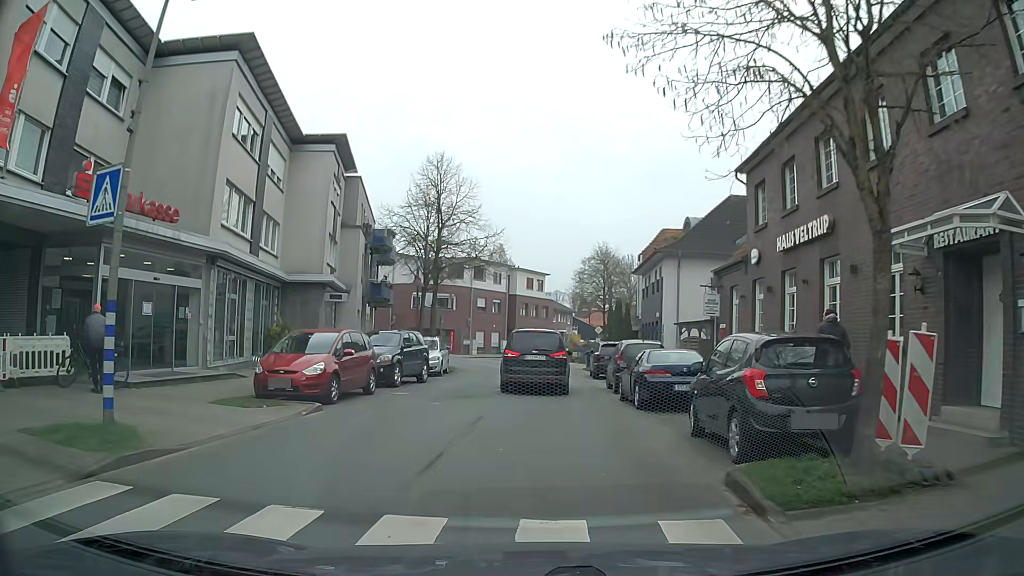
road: secondary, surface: asphalt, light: Day
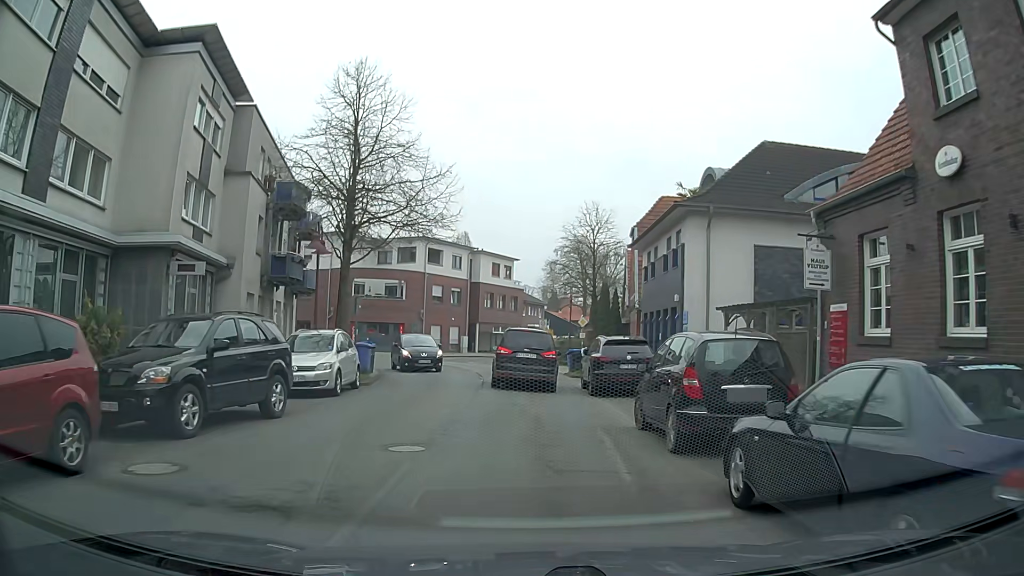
(+0.1, +11.5) m; +3°
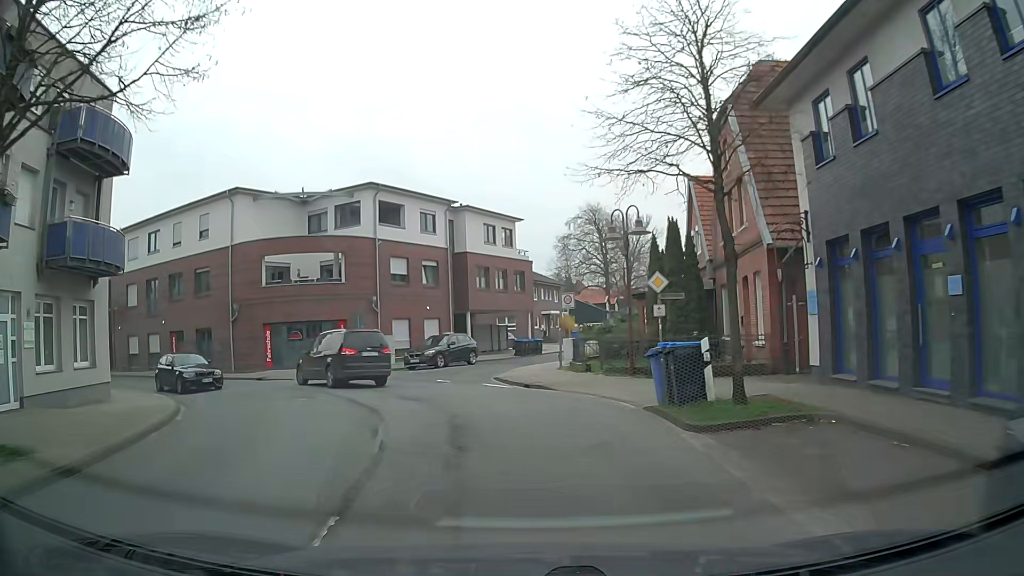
(-0.3, +20.3) m; -2°
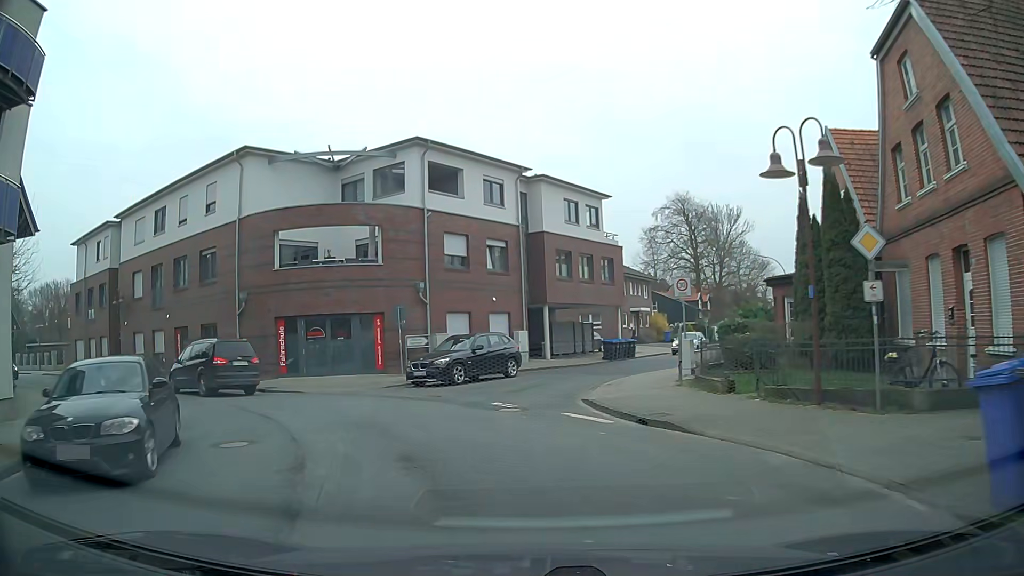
(-0.4, +8.3) m; -6°
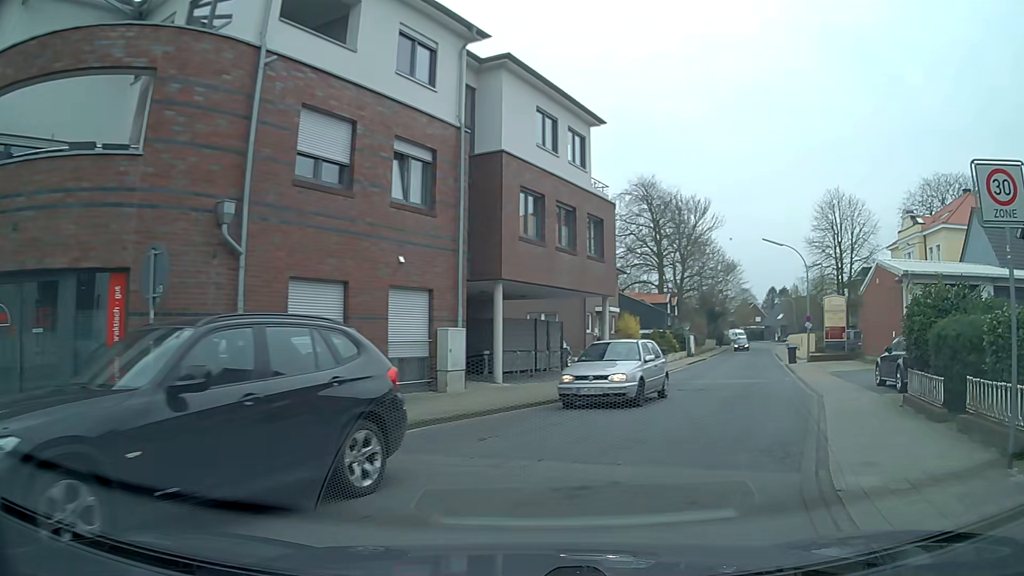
(-0.9, +15.9) m; +5°
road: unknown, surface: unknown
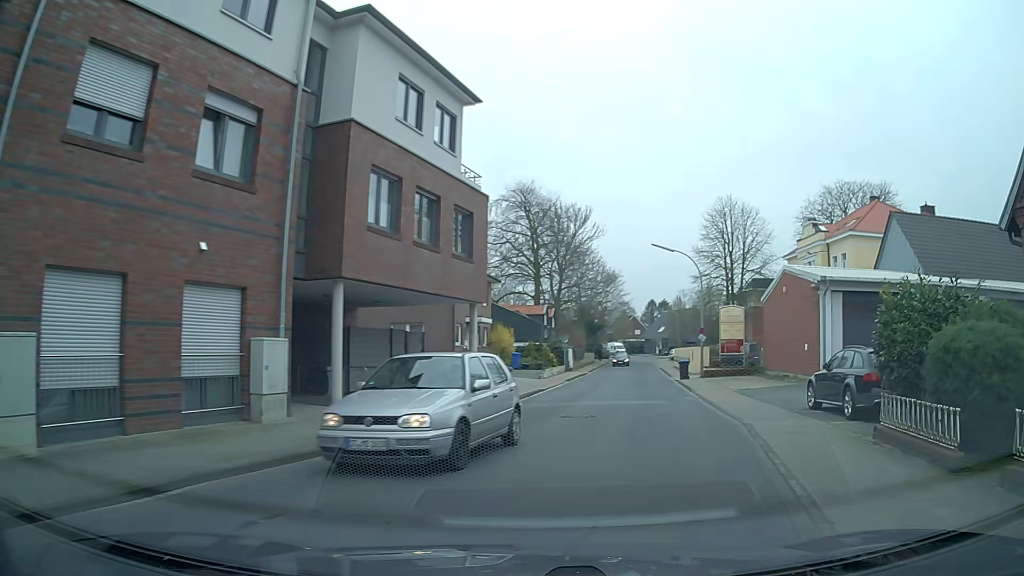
(+0.4, +3.8) m; +11°
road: residential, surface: asphalt
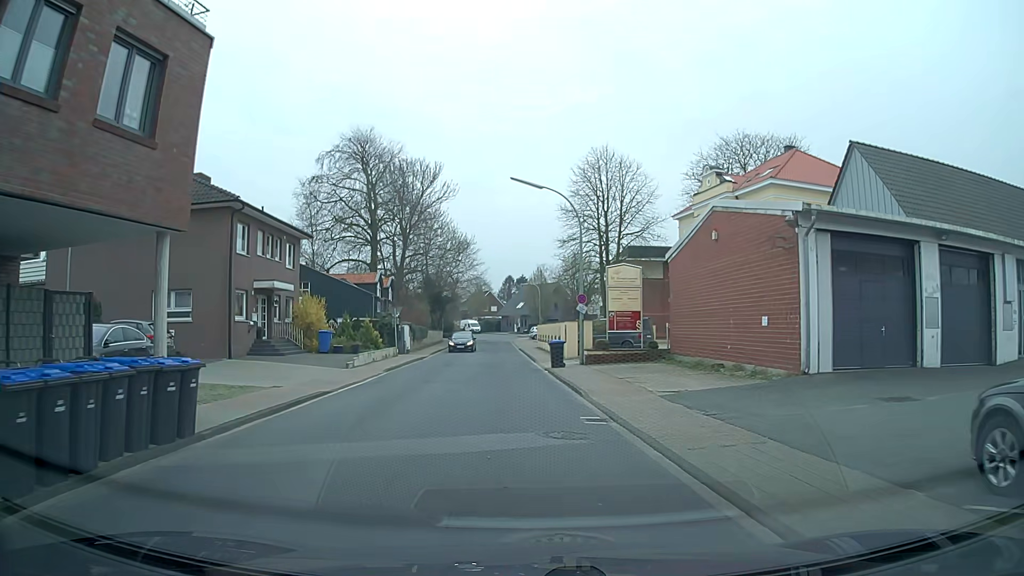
(+1.8, +11.8) m; +12°
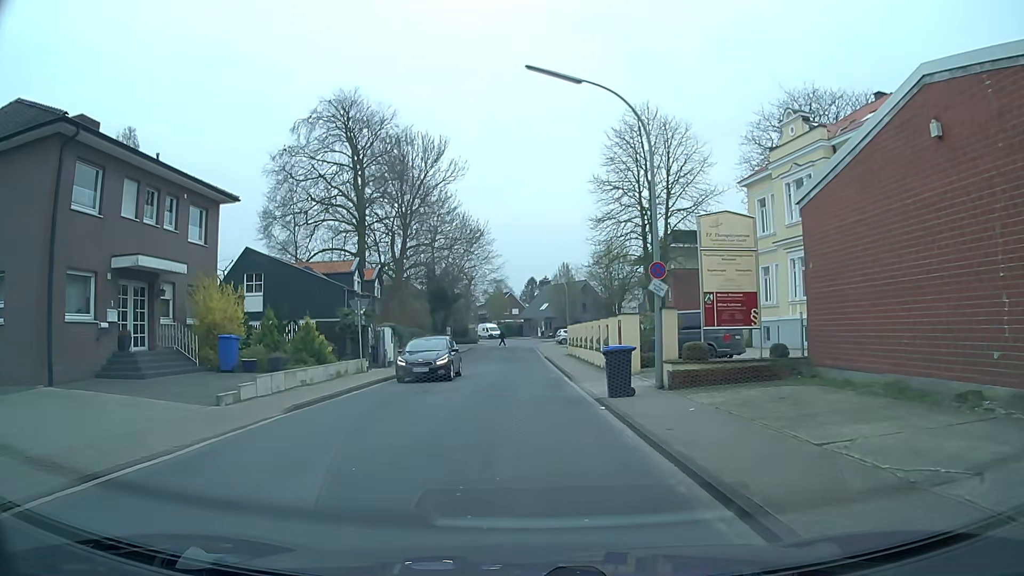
(-0.2, +12.8) m; -4°
(0, +10) (+1, +20) (+1, +30) (+1, +40) (+1, +50) (+1, +60) (+2, +70) (+4, +80) (+11, +86) (+20, +89) m
